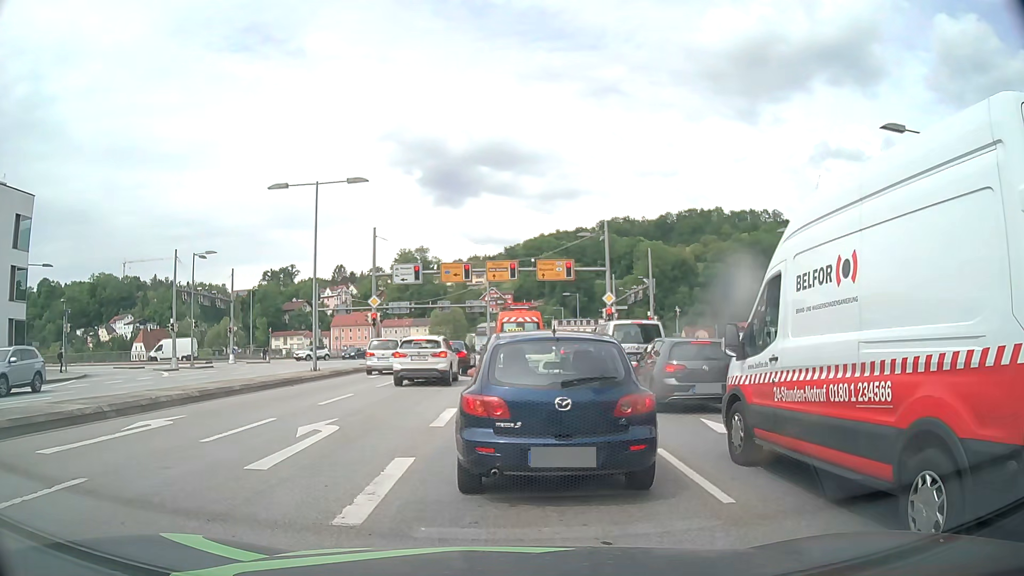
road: primary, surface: asphalt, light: Day
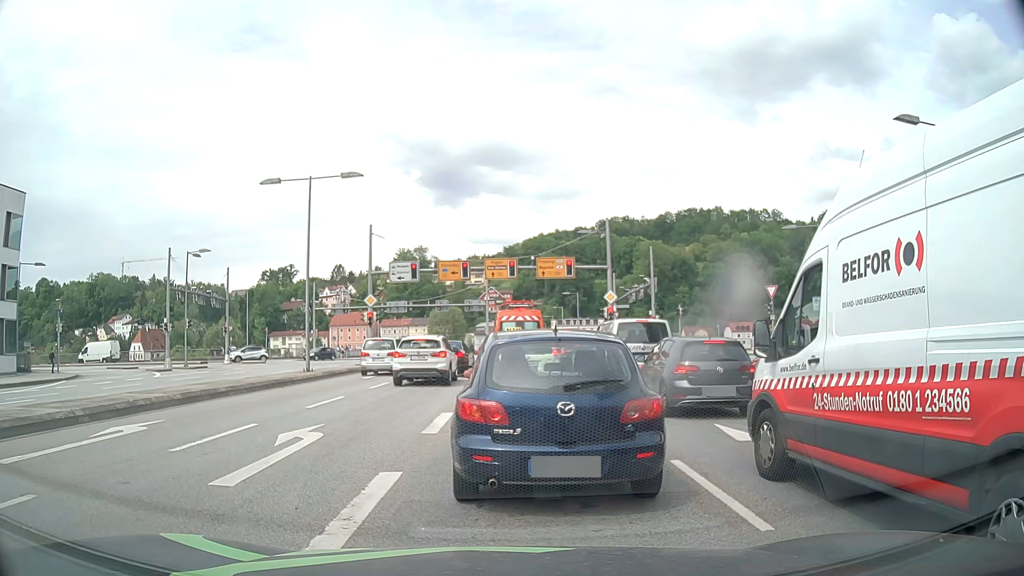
(0.0, +0.8) m; 0°
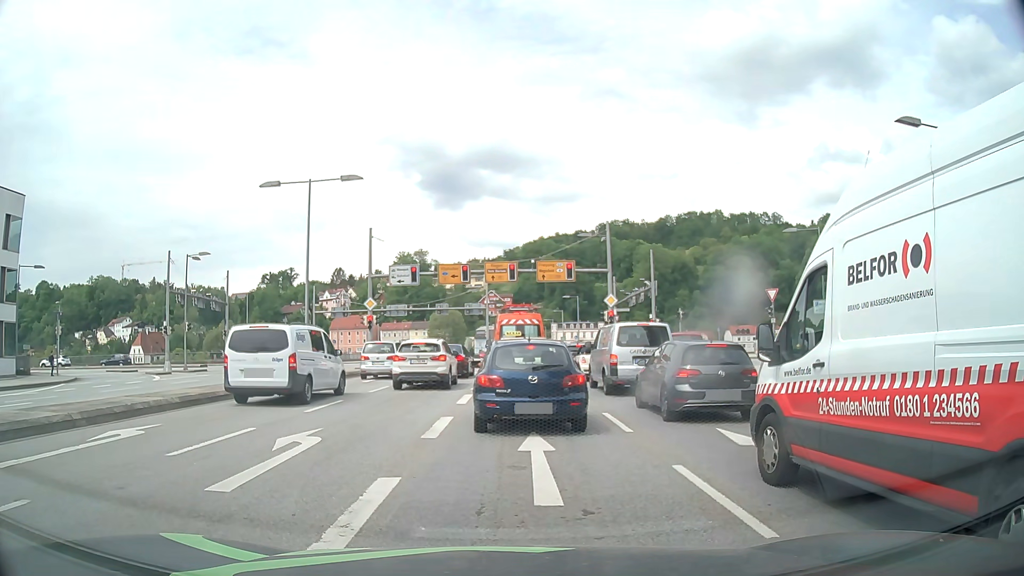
(0.0, +0.2) m; 0°
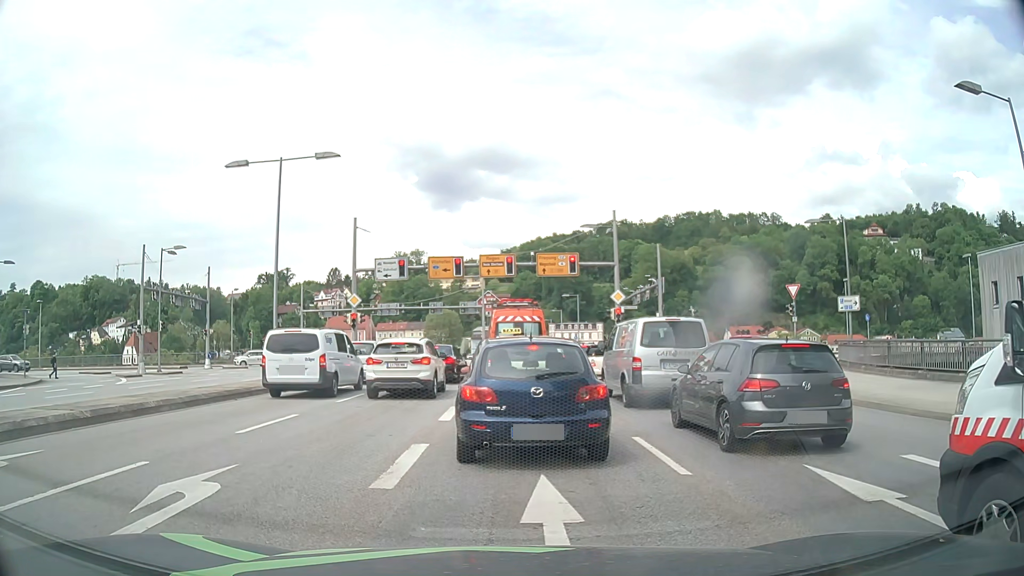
(+0.1, +3.6) m; +2°
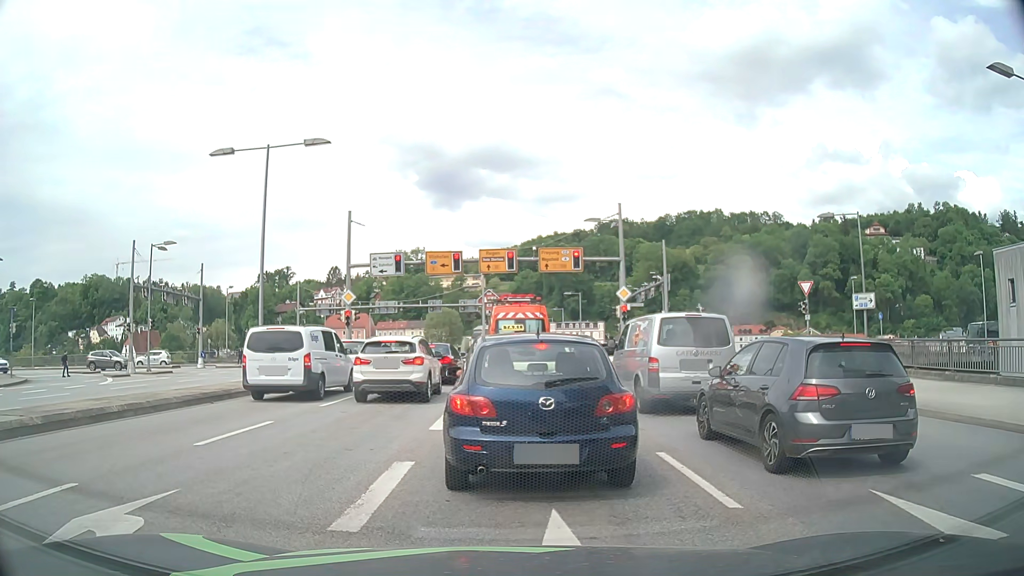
(0.0, +1.5) m; 0°
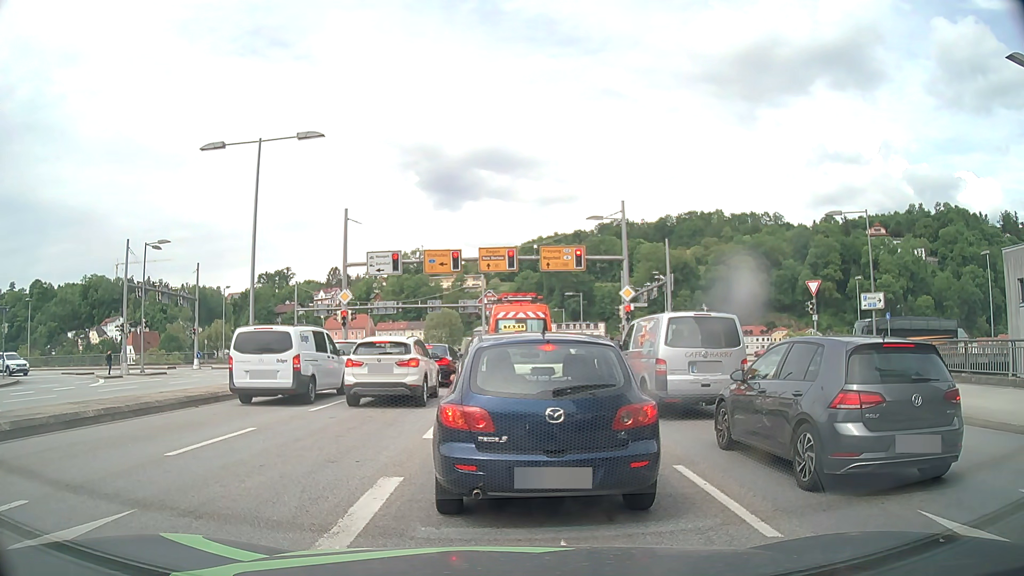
(0.0, +0.9) m; 0°
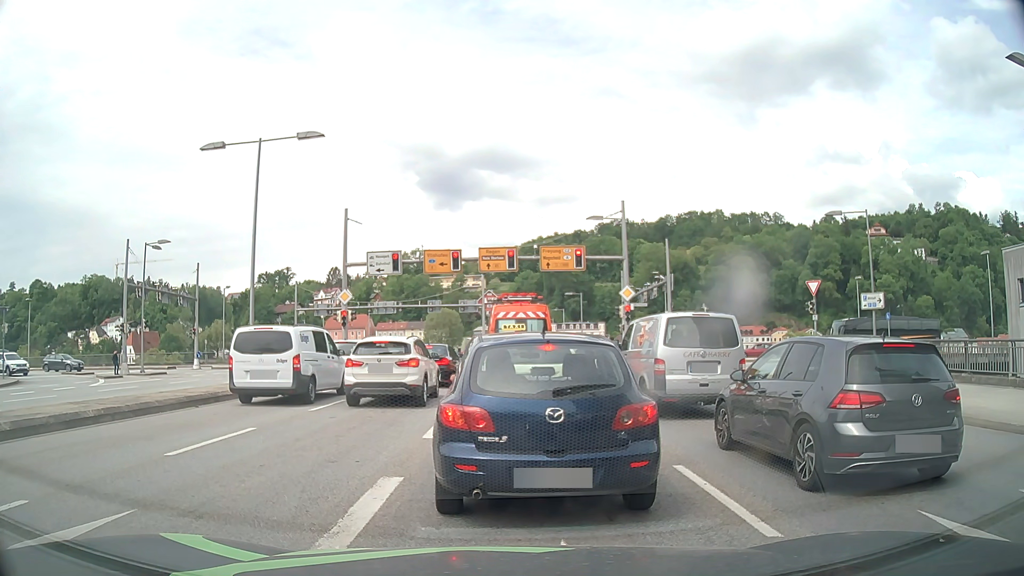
(0.0, 0.0) m; 0°
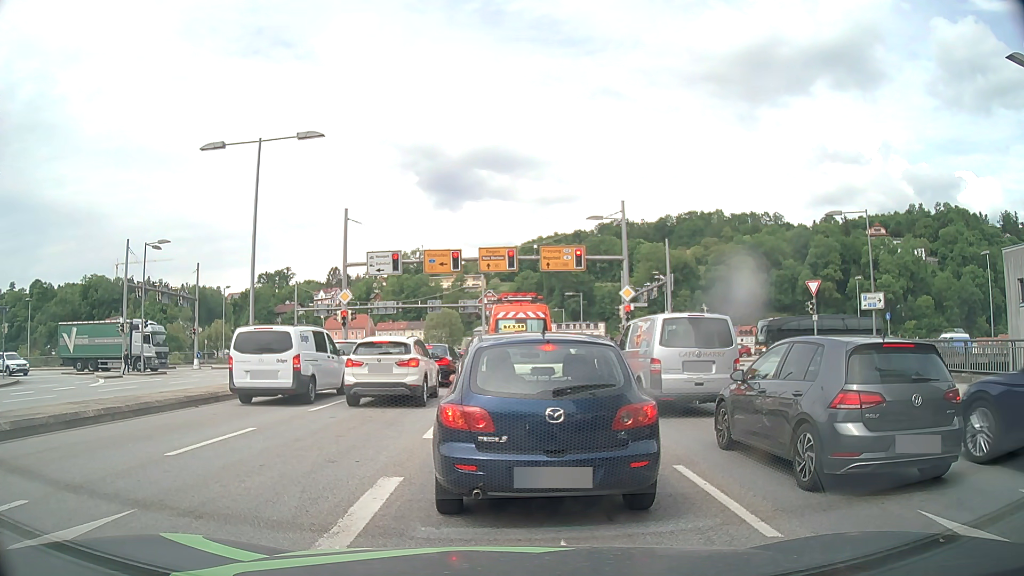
(0.0, 0.0) m; 0°
(0, +10) (0, +20) (0, +30) (0, +40) (+1, +50) (+1, +60) (+1, +70) (+1, +80) (+1, +90) (+1, +100) m
